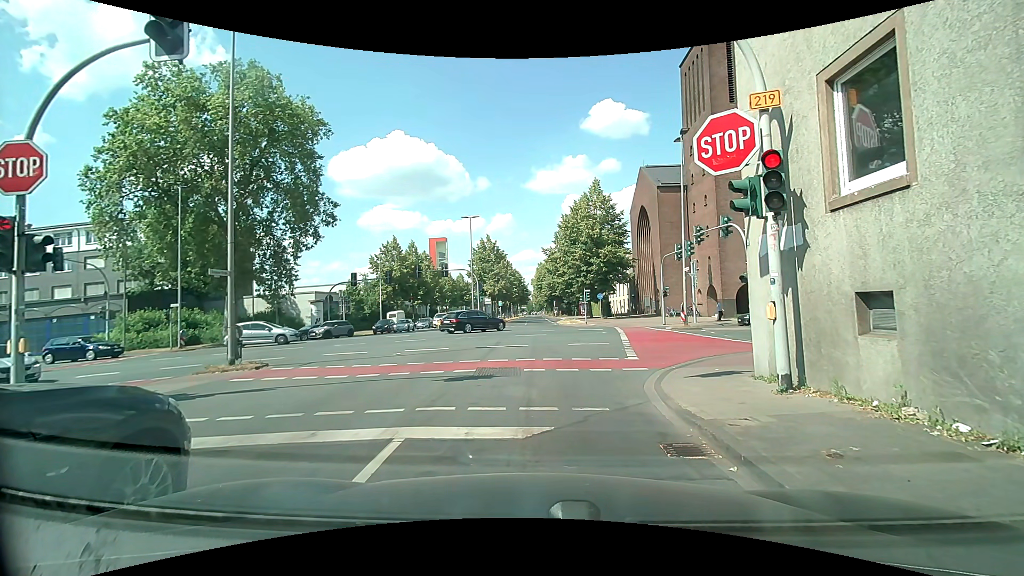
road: secondary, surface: asphalt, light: Day
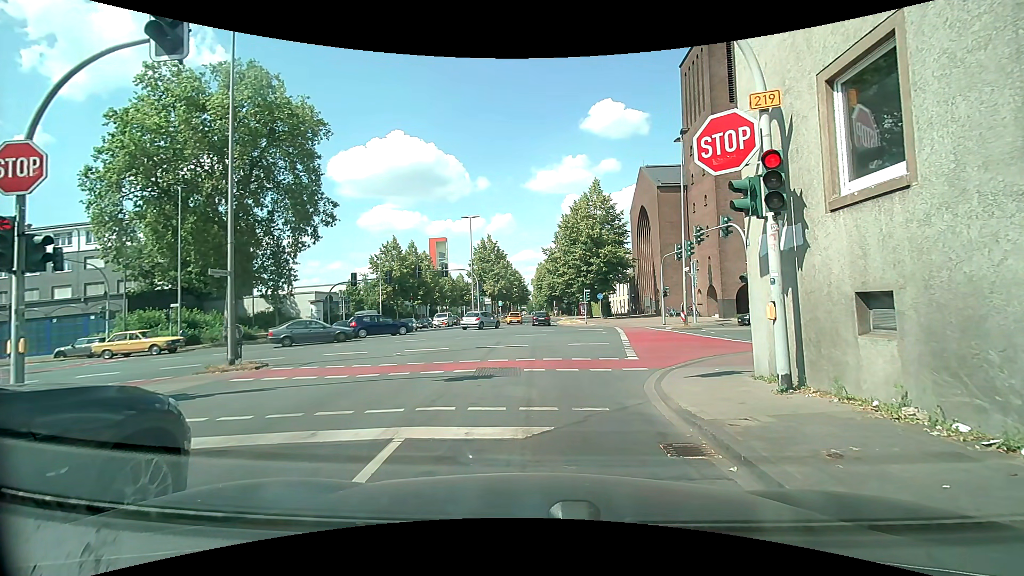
(0.0, 0.0) m; 0°
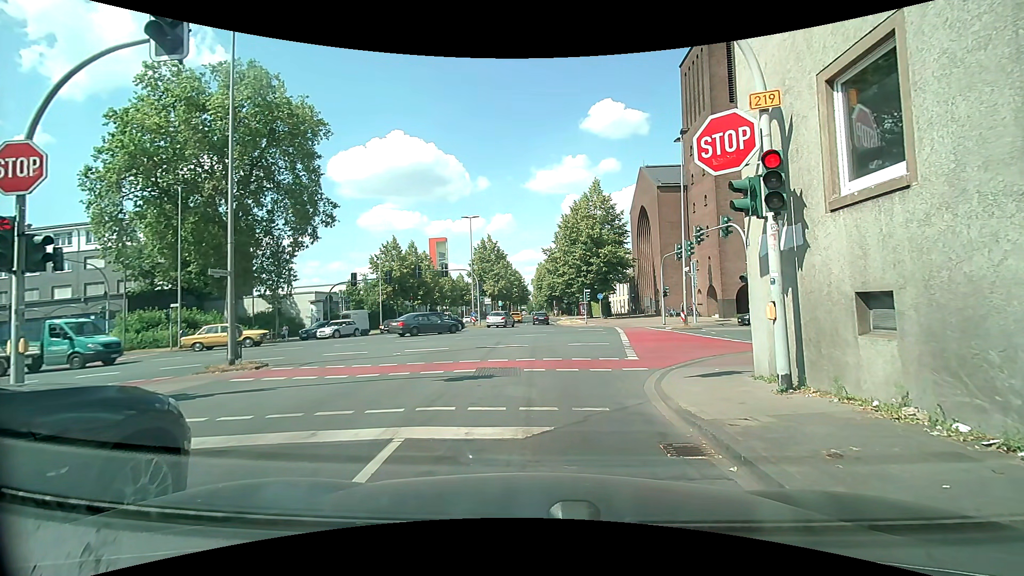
(0.0, 0.0) m; 0°
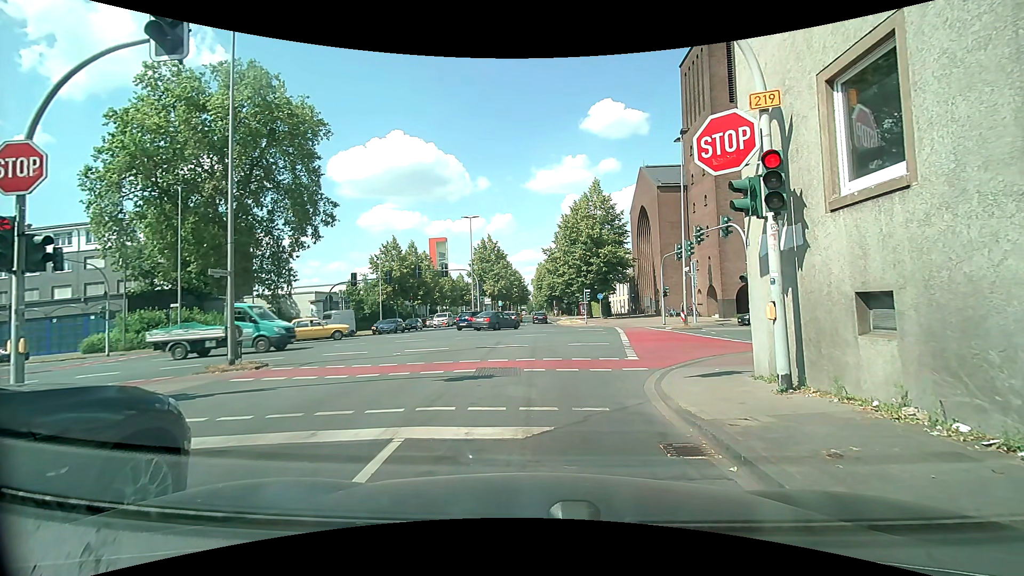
(0.0, 0.0) m; 0°
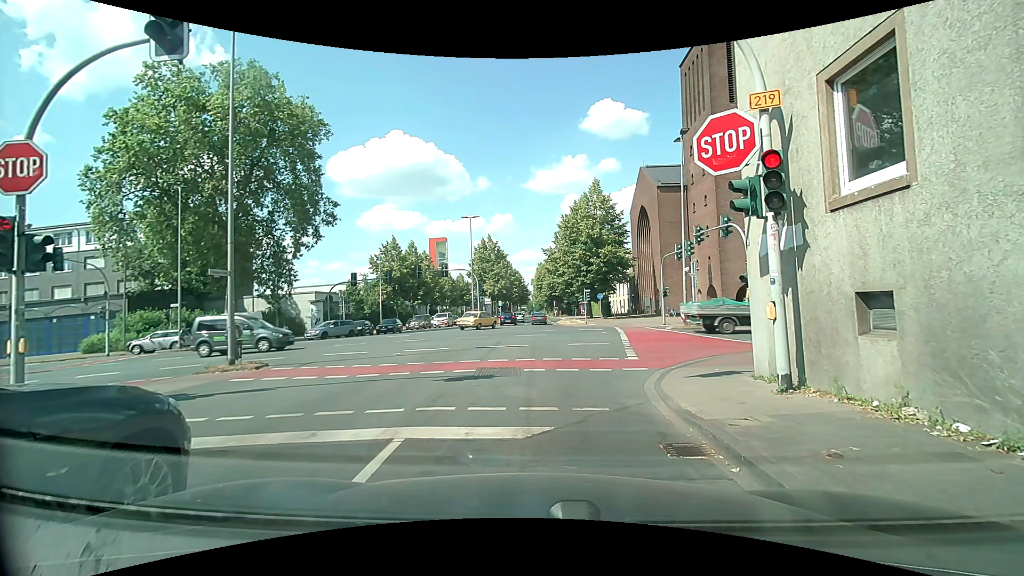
(0.0, 0.0) m; 0°
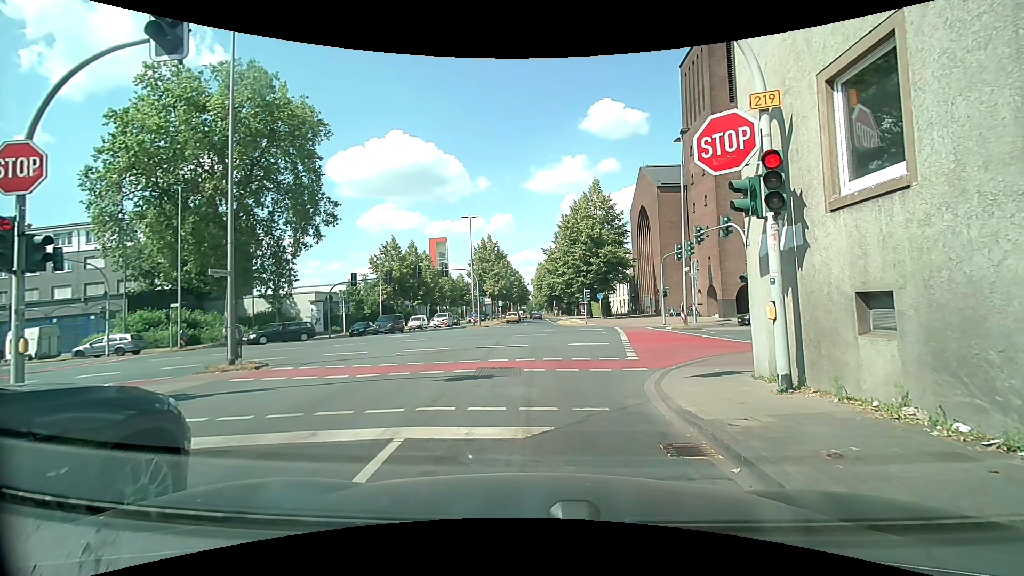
(0.0, 0.0) m; 0°
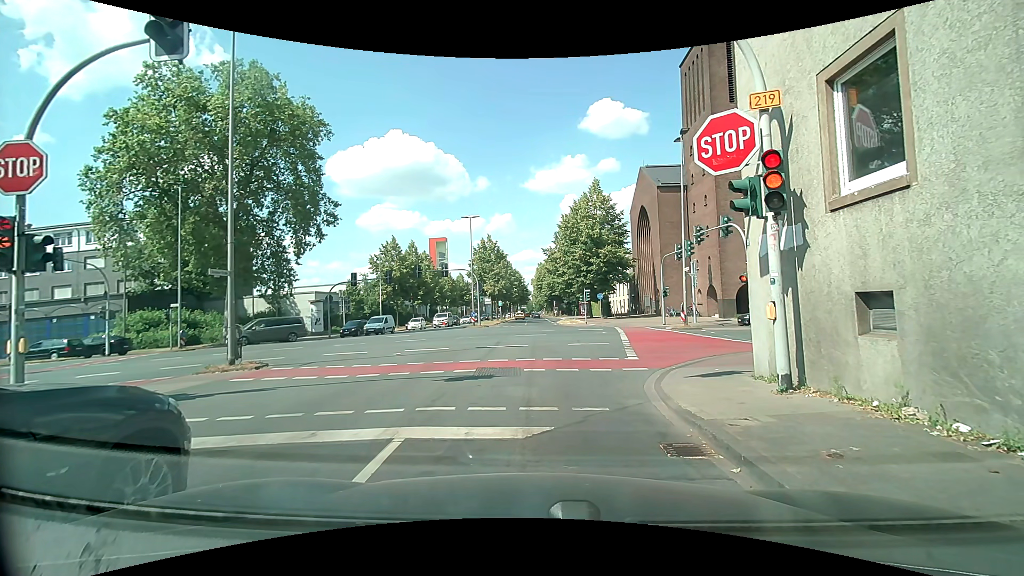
(0.0, 0.0) m; 0°
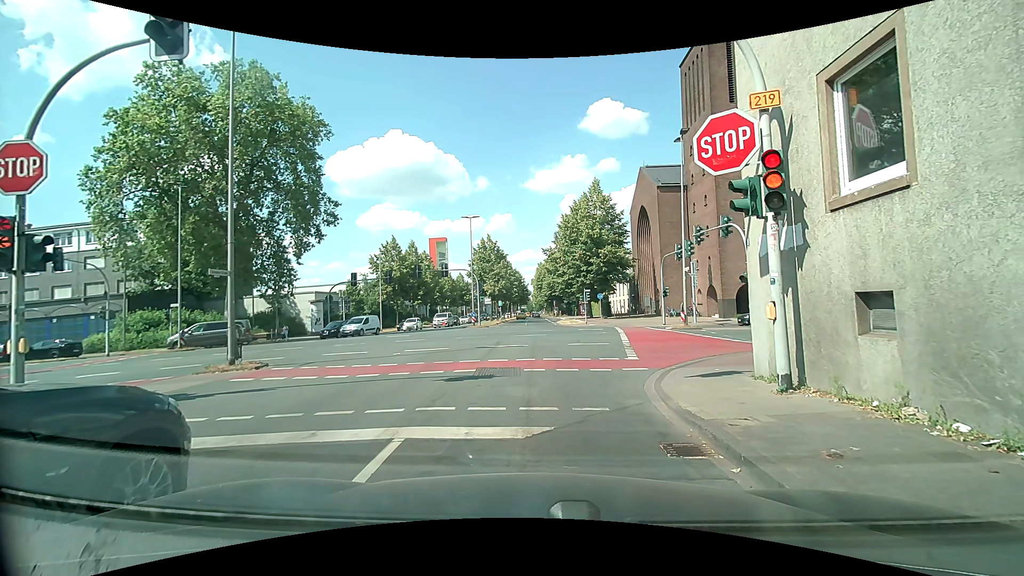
(0.0, 0.0) m; 0°
(-1, +10) (-2, +20) (-3, +30) (-4, +40) (-5, +50) (-6, +60) (-7, +70) (-8, +80) (-9, +90) (-10, +100) m
